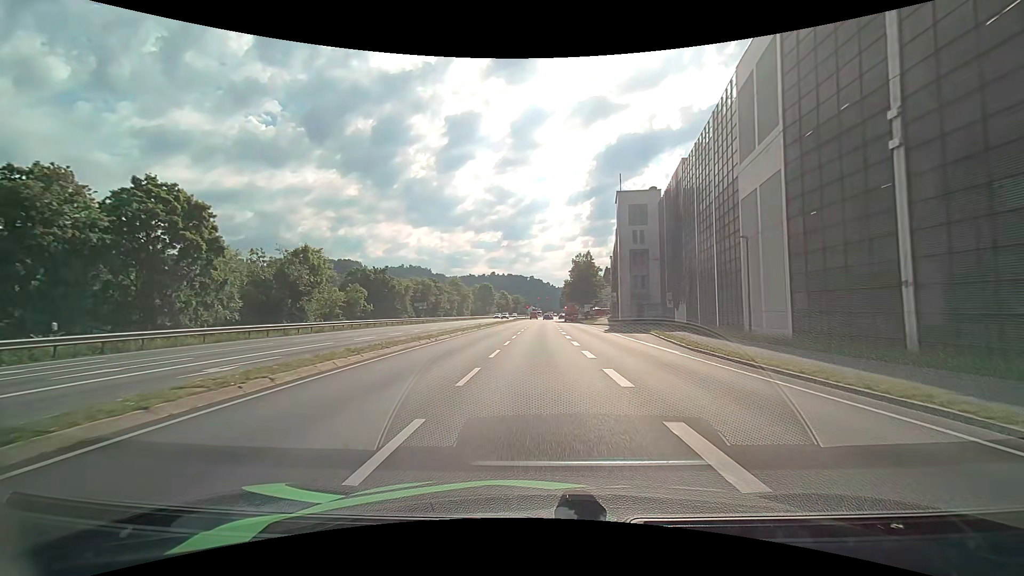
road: primary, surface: asphalt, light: Day
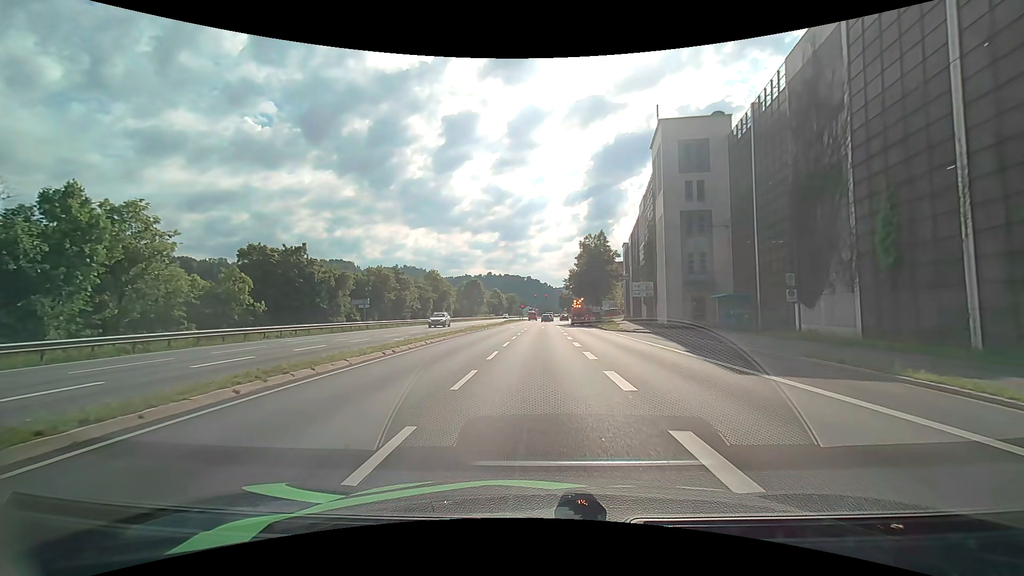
(+0.1, +24.1) m; +1°
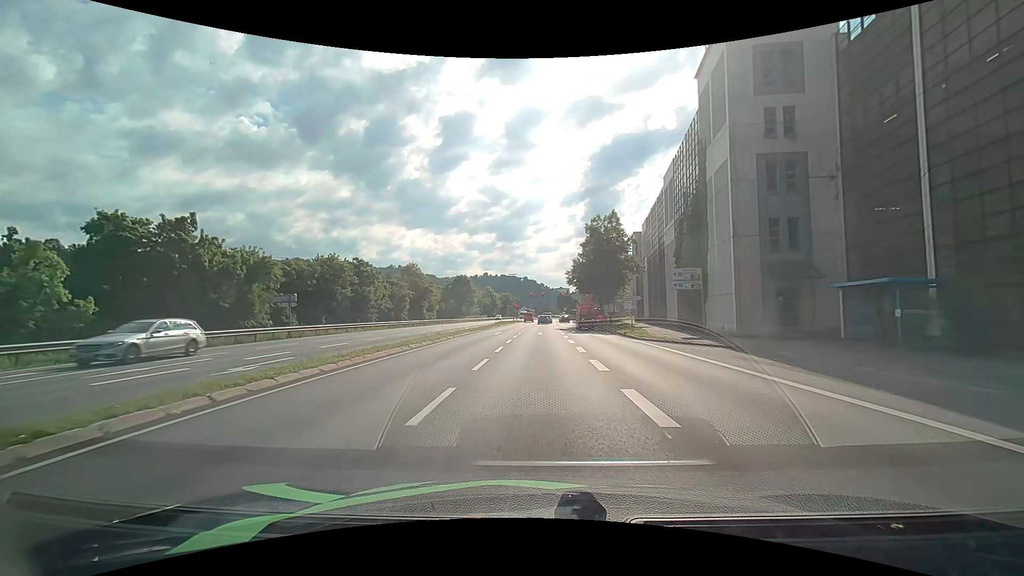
(0.0, +14.6) m; 0°
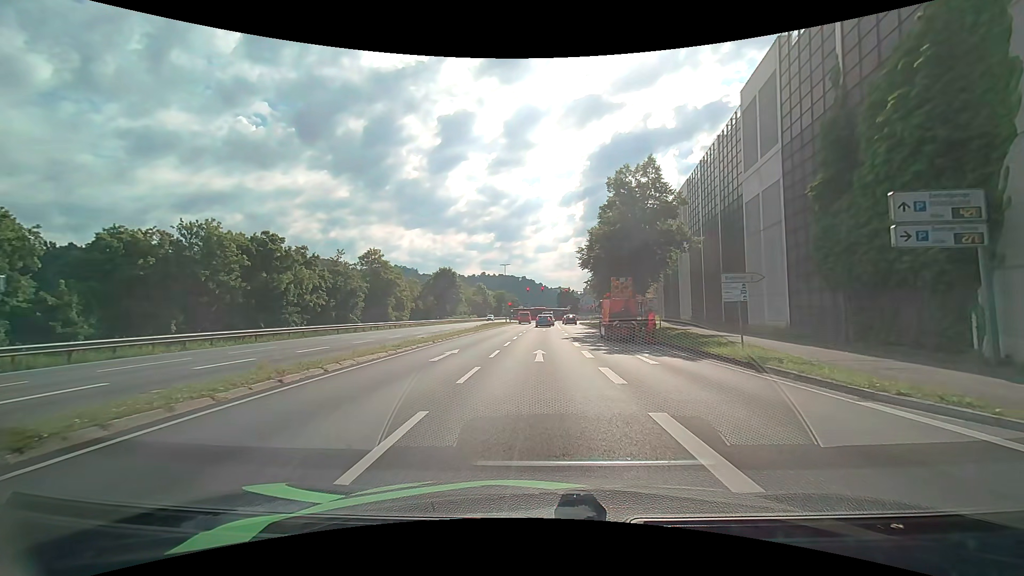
(+0.2, +20.0) m; +1°
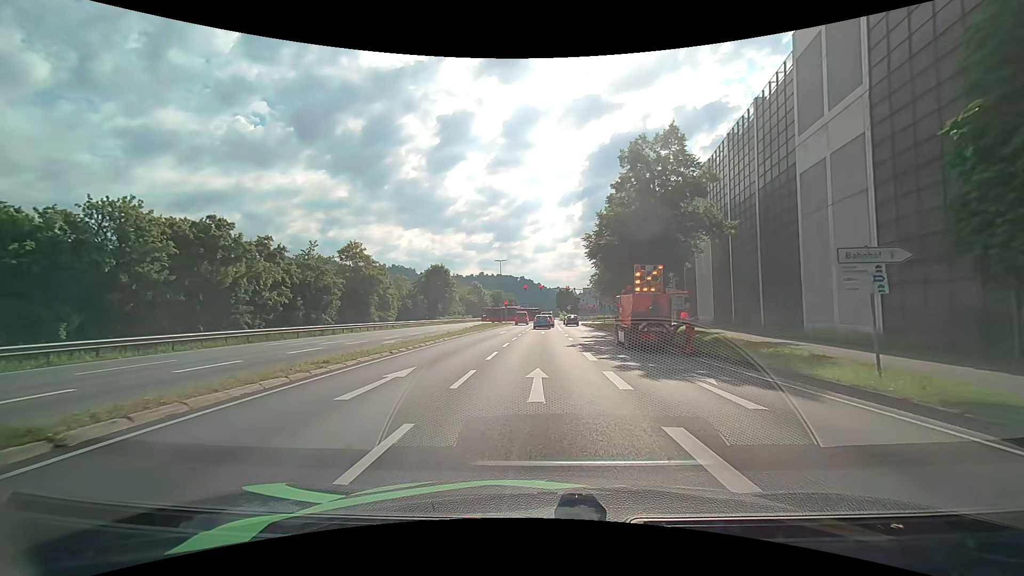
(0.0, +6.7) m; 0°
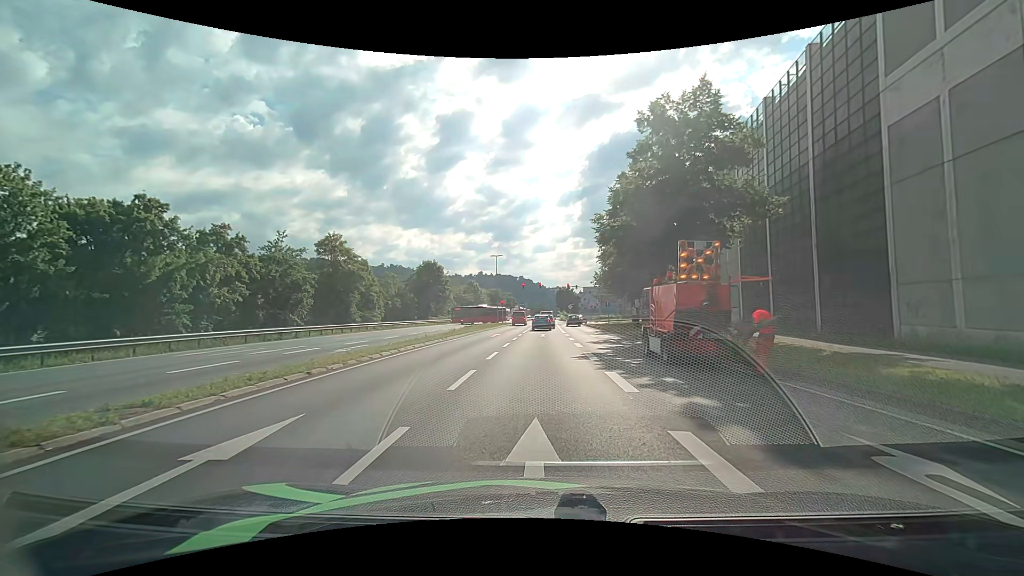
(0.0, +6.2) m; 0°
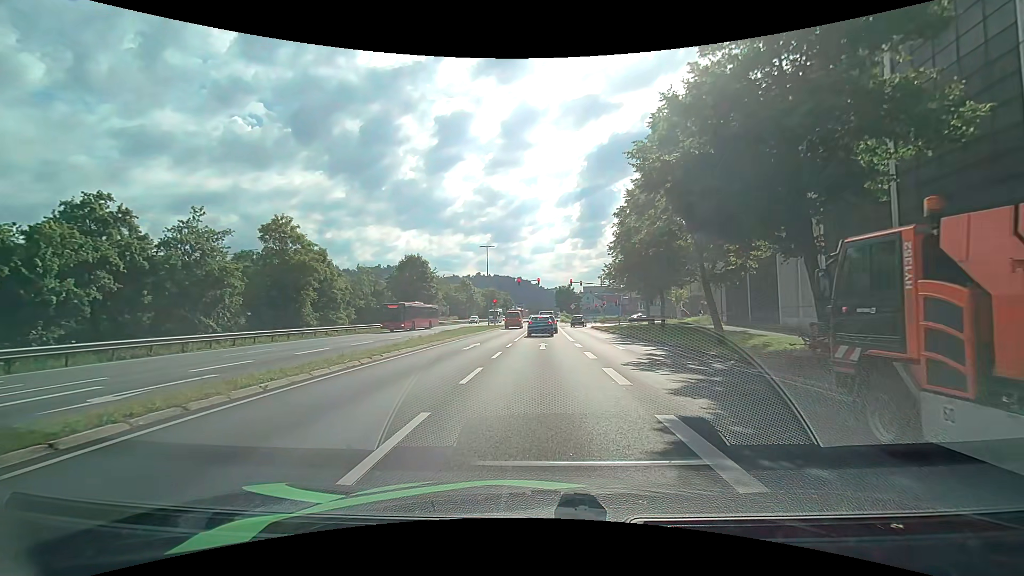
(-0.1, +11.0) m; +2°
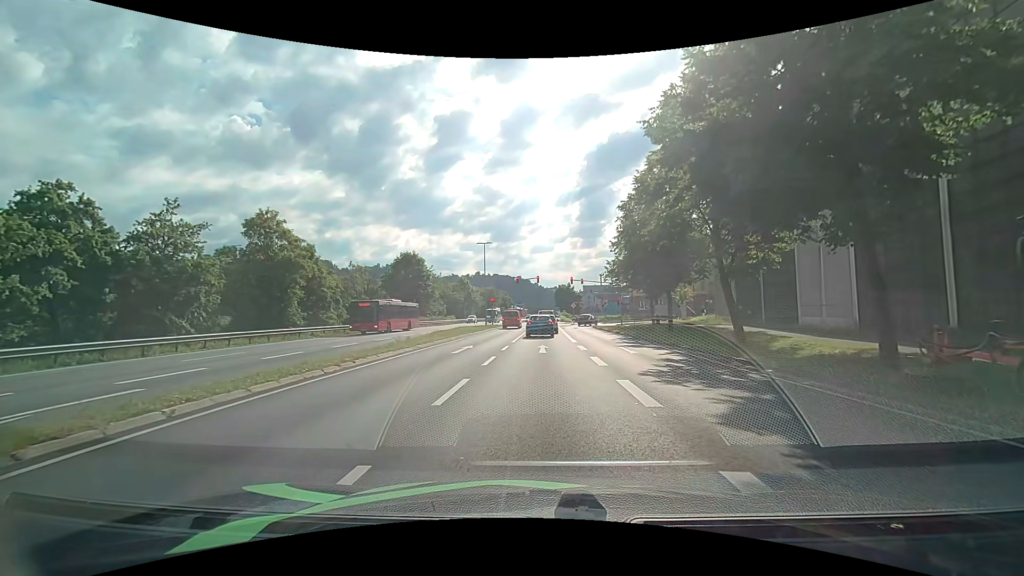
(0.0, +2.4) m; -1°
(0, +10) (0, +20) (0, +30) (0, +40) (0, +50) (0, +60) (+1, +70) (+1, +80) (+1, +90) (+1, +100) m
